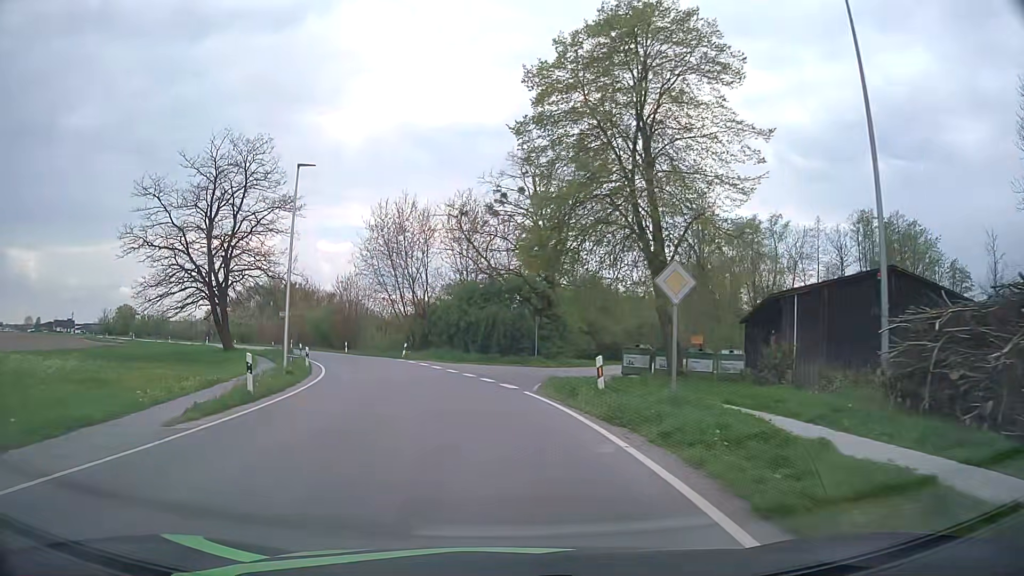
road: secondary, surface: asphalt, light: Day
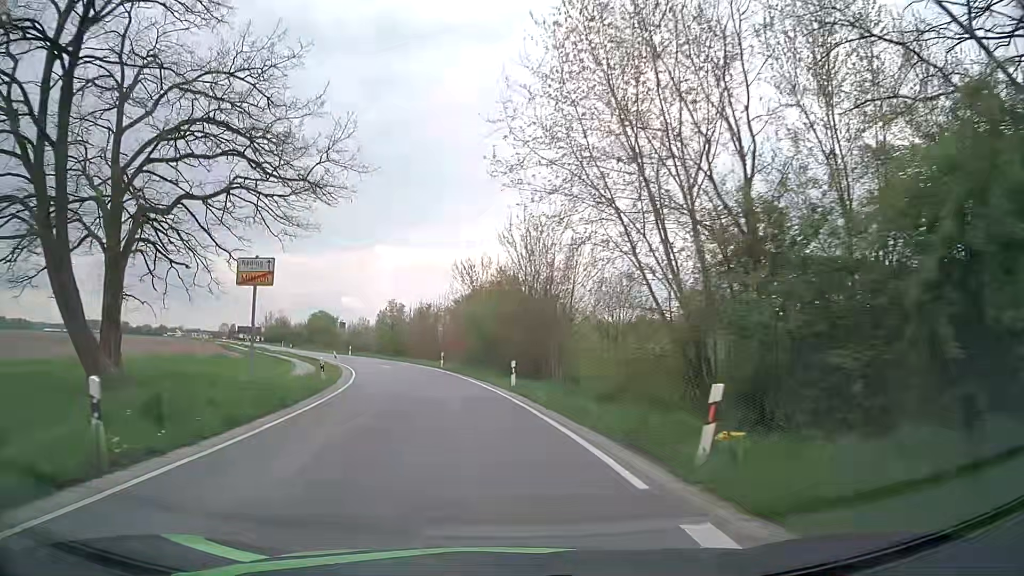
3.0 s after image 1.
(-5.5, +35.7) m; -20°
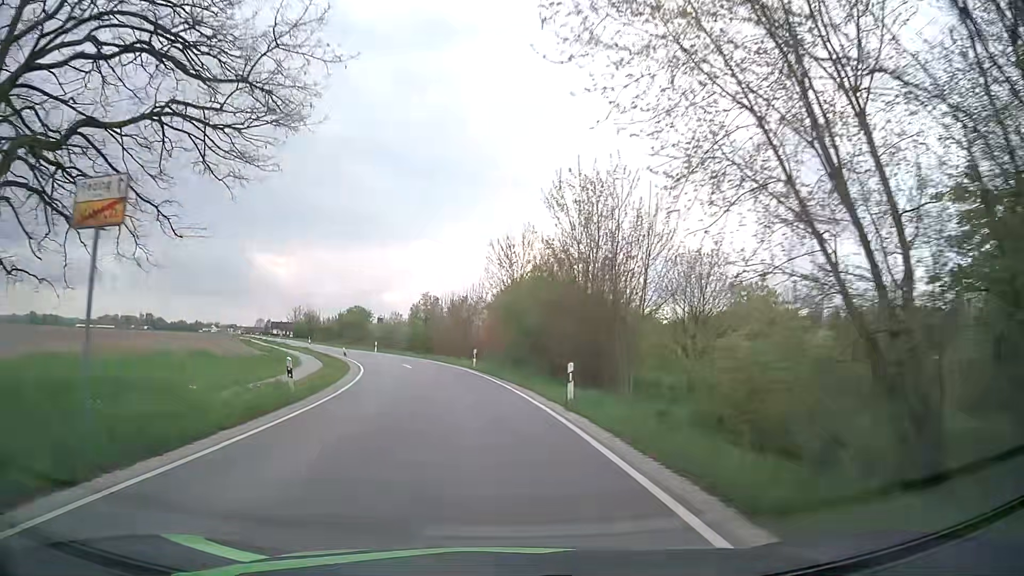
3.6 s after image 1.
(-0.2, +7.6) m; -3°
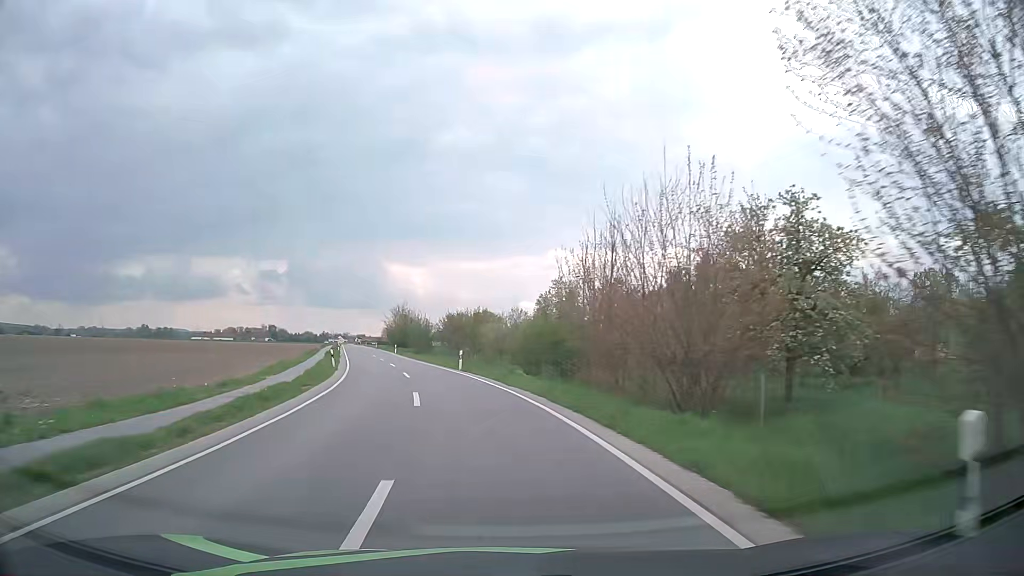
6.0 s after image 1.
(-3.0, +32.9) m; -11°
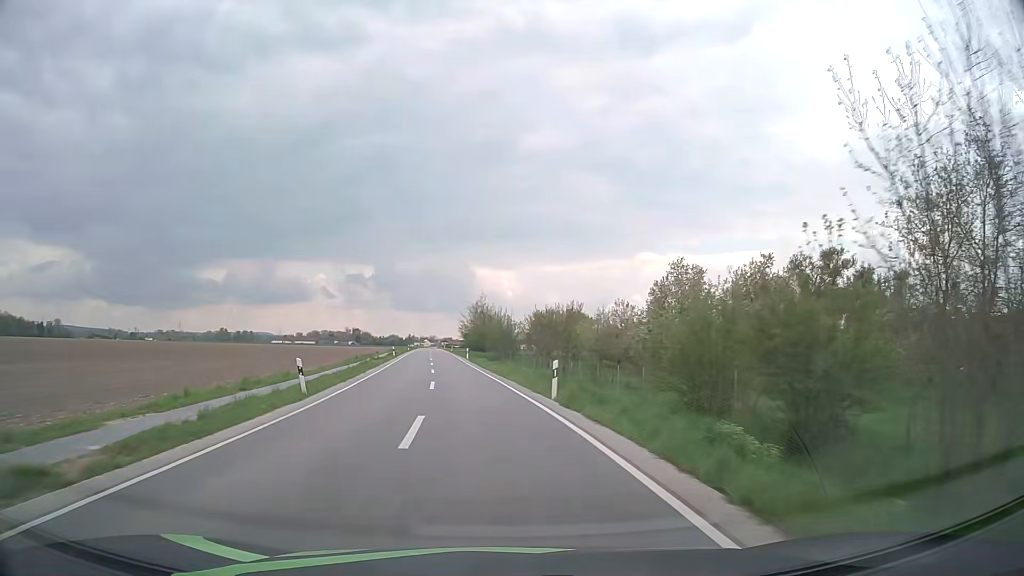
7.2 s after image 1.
(-1.2, +18.1) m; -8°
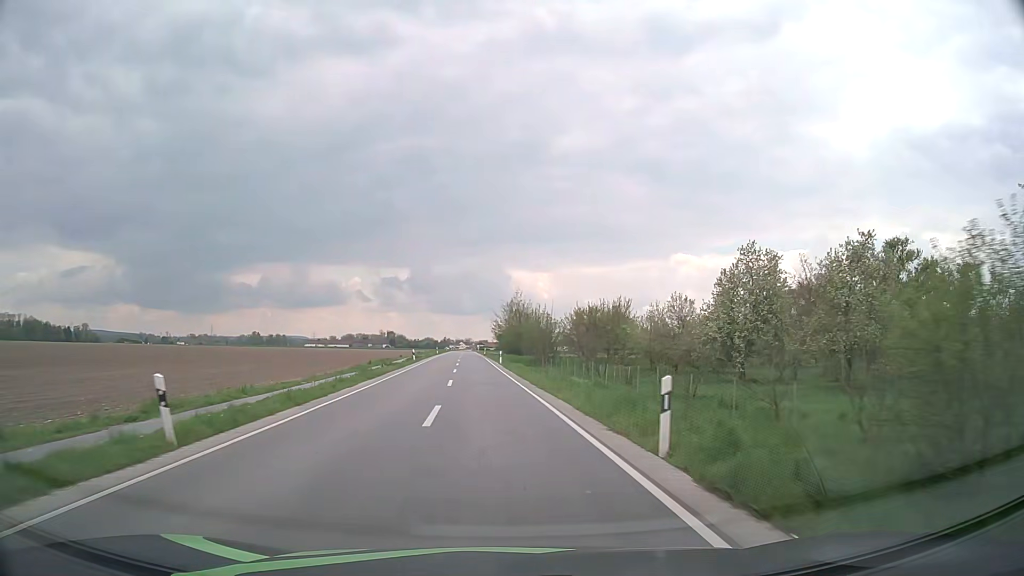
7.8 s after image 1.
(-0.3, +9.5) m; -3°
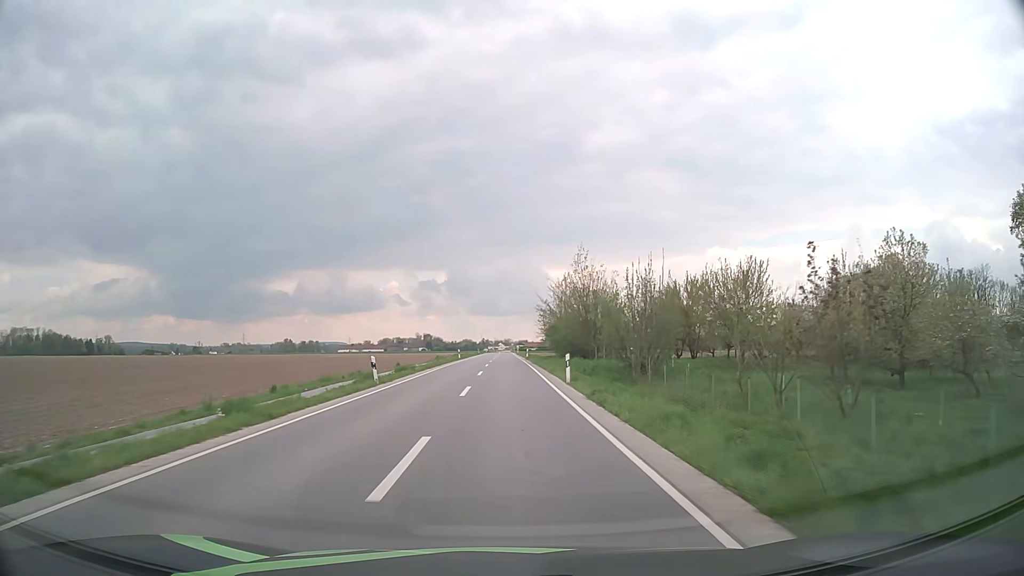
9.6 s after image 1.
(-1.2, +30.0) m; -3°
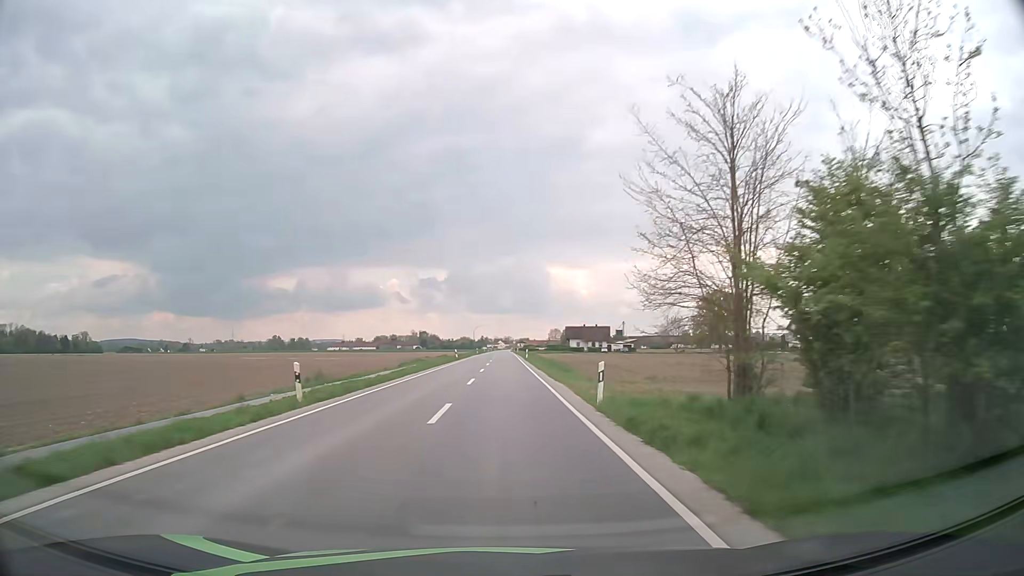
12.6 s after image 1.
(0.0, +54.4) m; 0°
